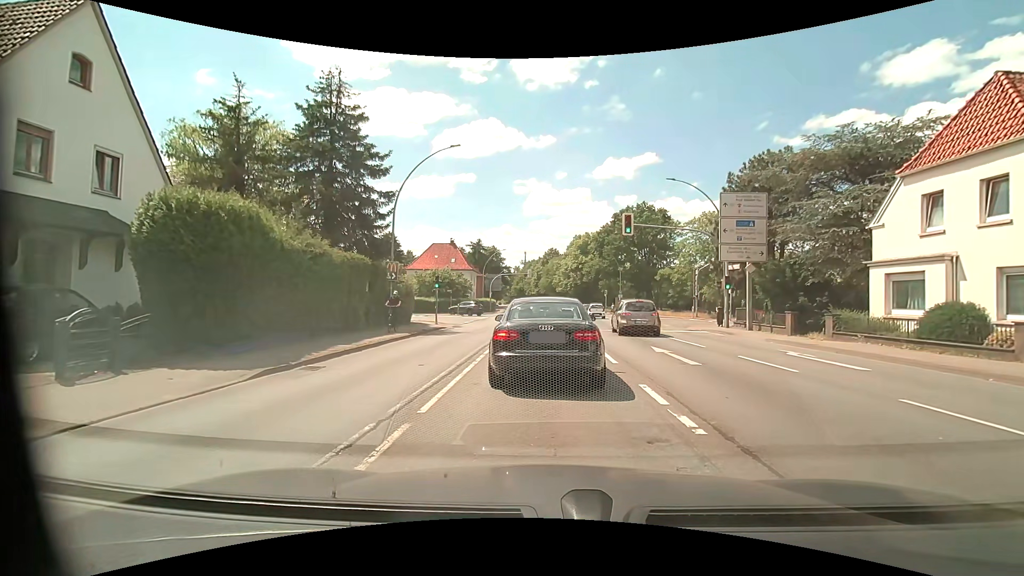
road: primary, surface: asphalt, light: Day
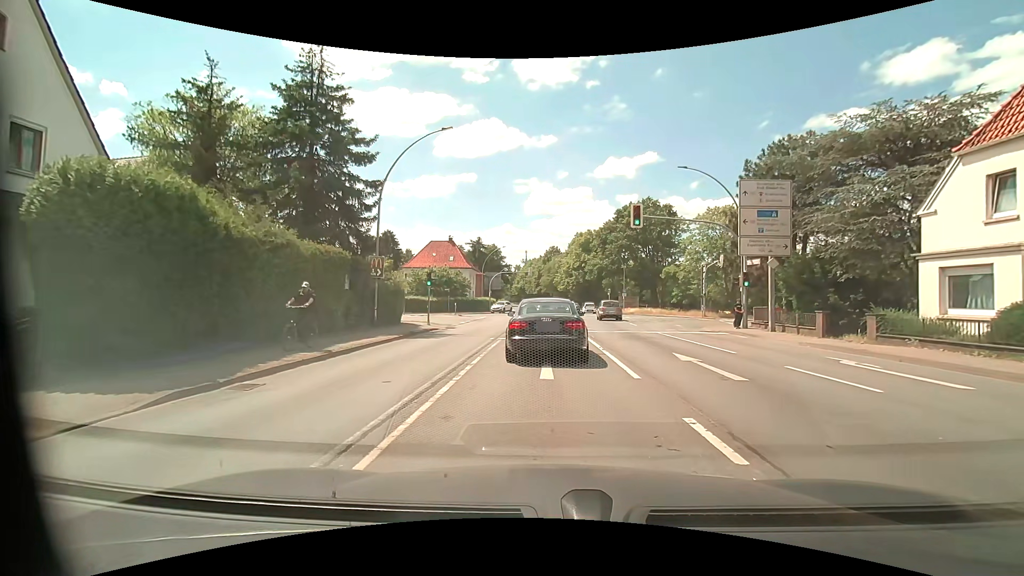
(0.0, +2.6) m; +1°
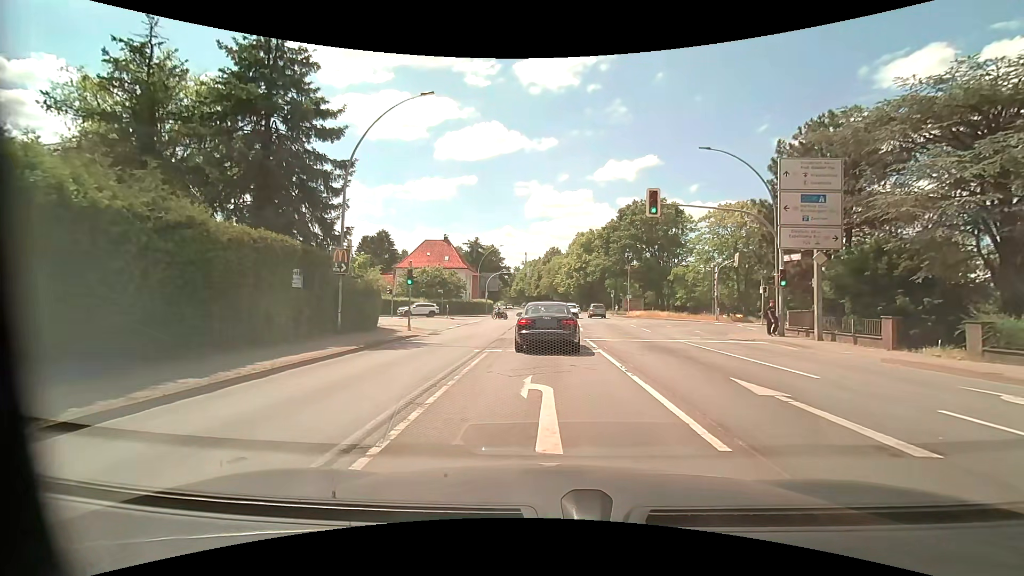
(0.0, +4.4) m; 0°
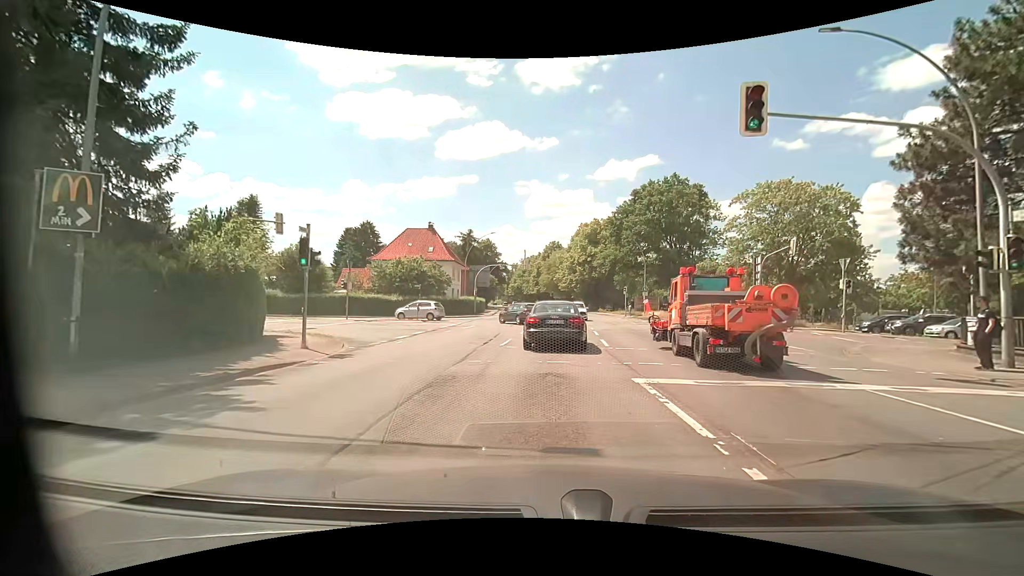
(-0.1, +11.4) m; -1°
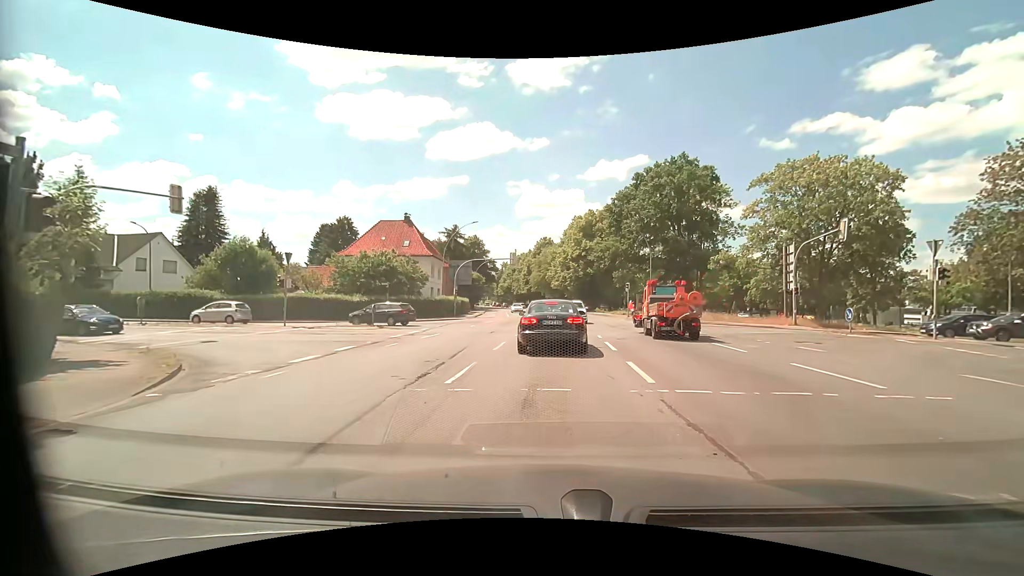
(+0.1, +8.0) m; +2°
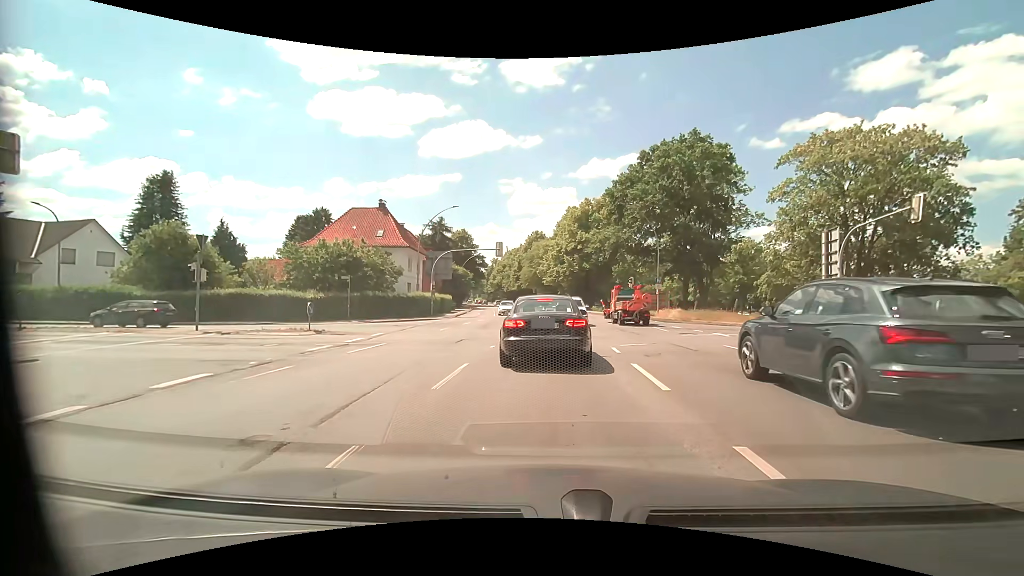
(0.0, +6.8) m; 0°
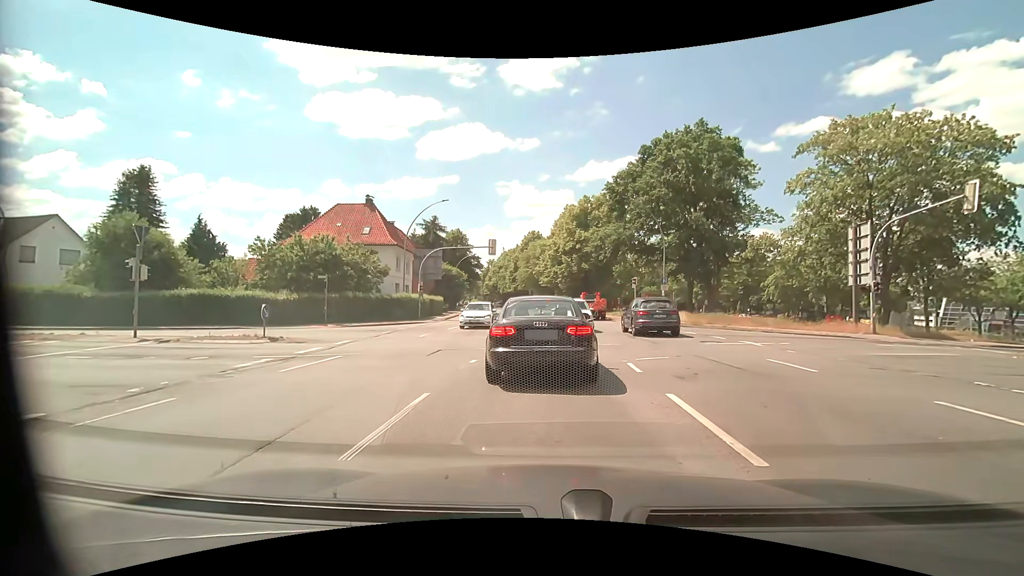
(+0.1, +3.2) m; +1°
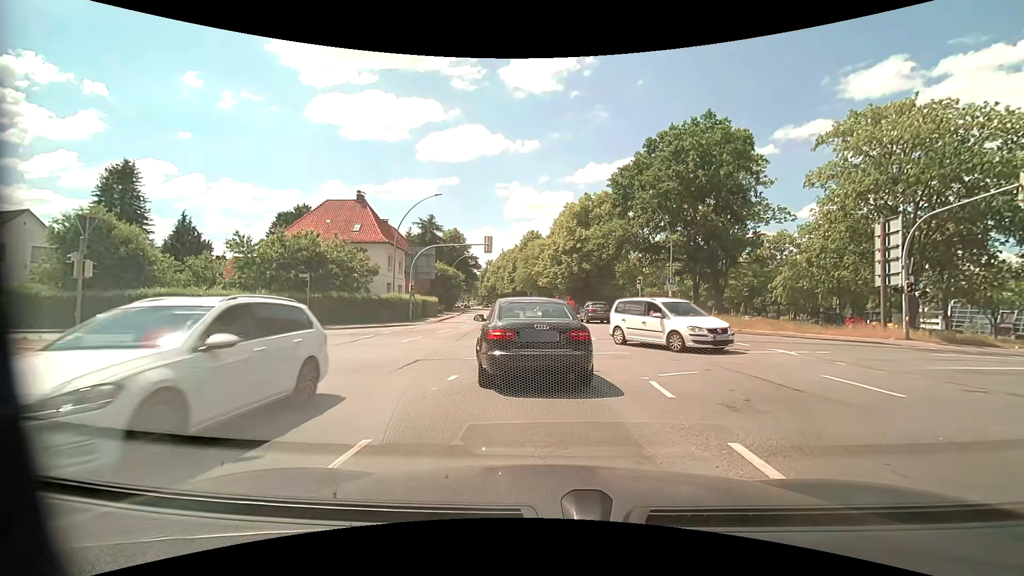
(0.0, +2.5) m; -1°
(0, +10) (-2, +20) (-11, +24) (-21, +24) (-31, +25) (-41, +25) (-51, +26) (-60, +28) (-70, +29) (-80, +31) m
